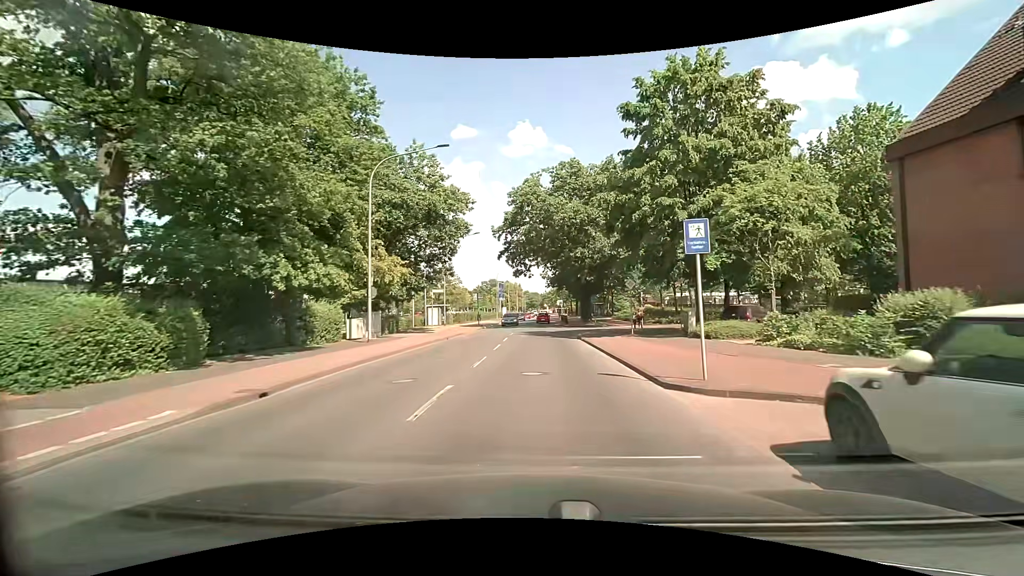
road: tertiary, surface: asphalt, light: Day
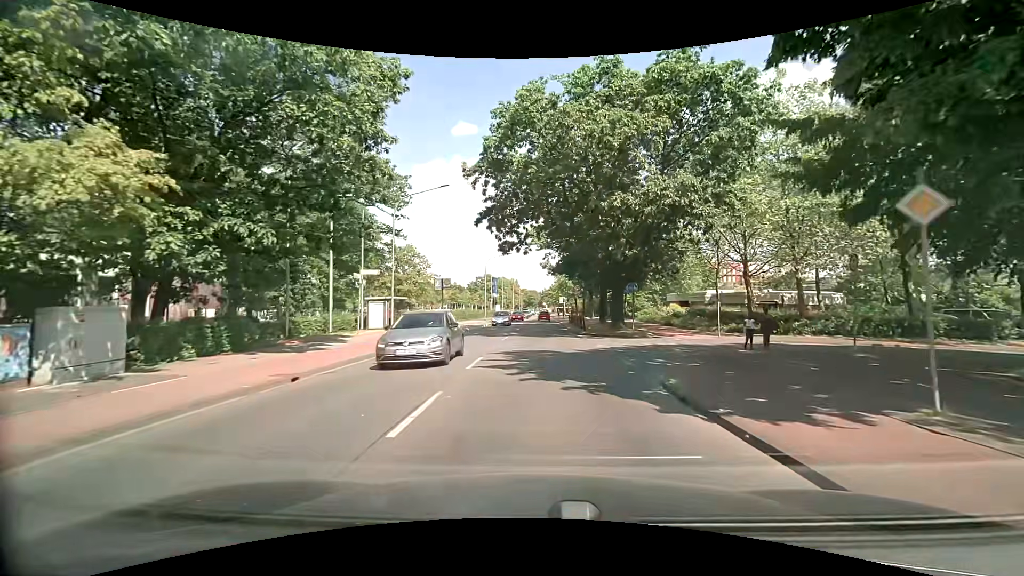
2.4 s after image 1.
(+0.1, +19.1) m; +1°
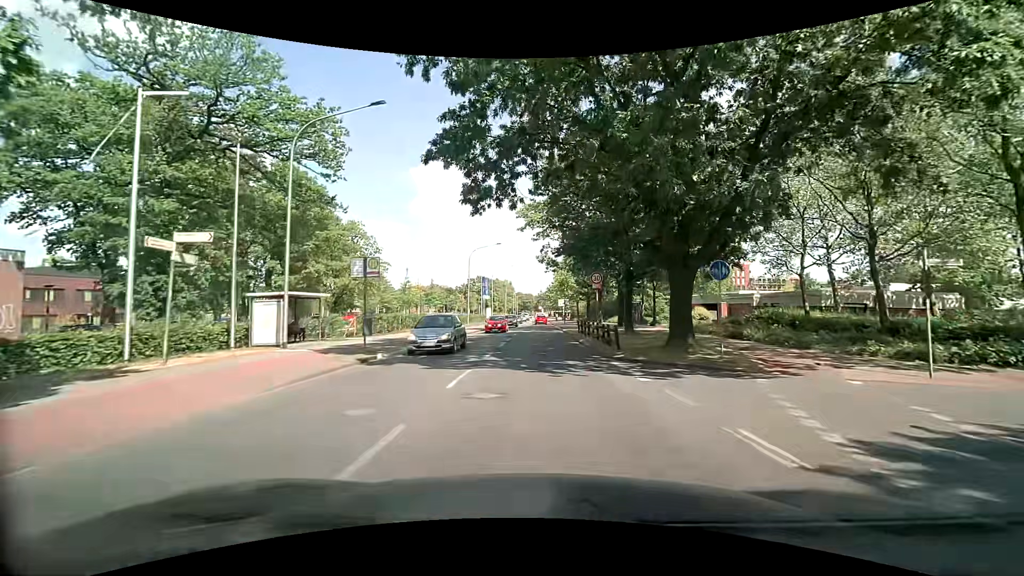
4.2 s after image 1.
(0.0, +14.1) m; 0°
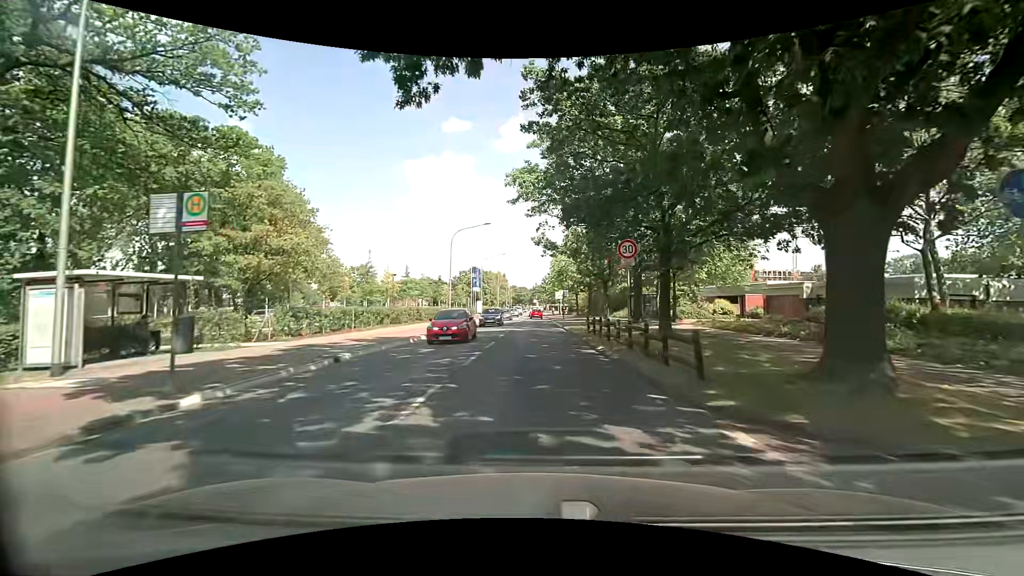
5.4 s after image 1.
(0.0, +9.3) m; +1°
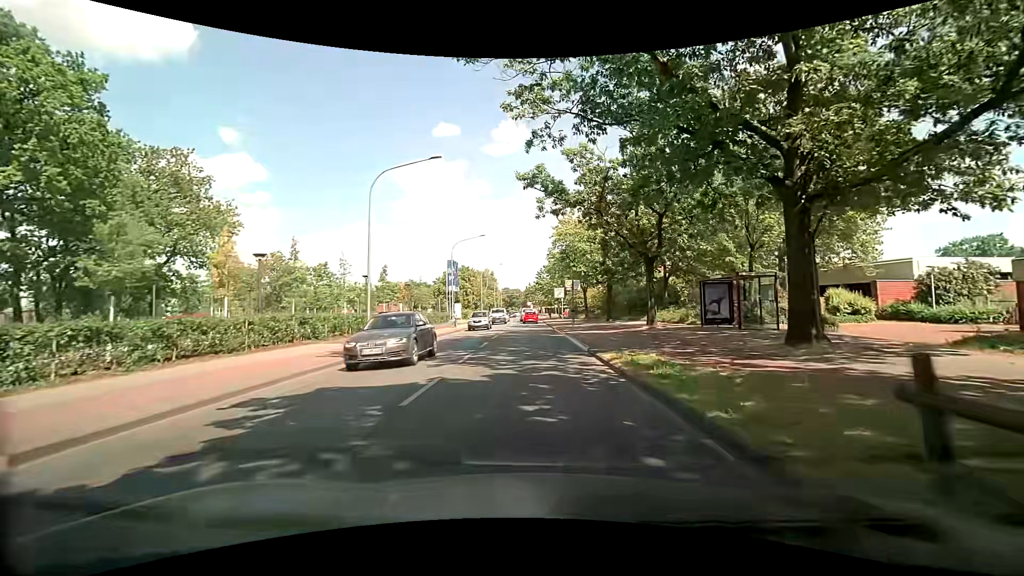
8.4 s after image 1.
(-0.2, +22.4) m; +1°
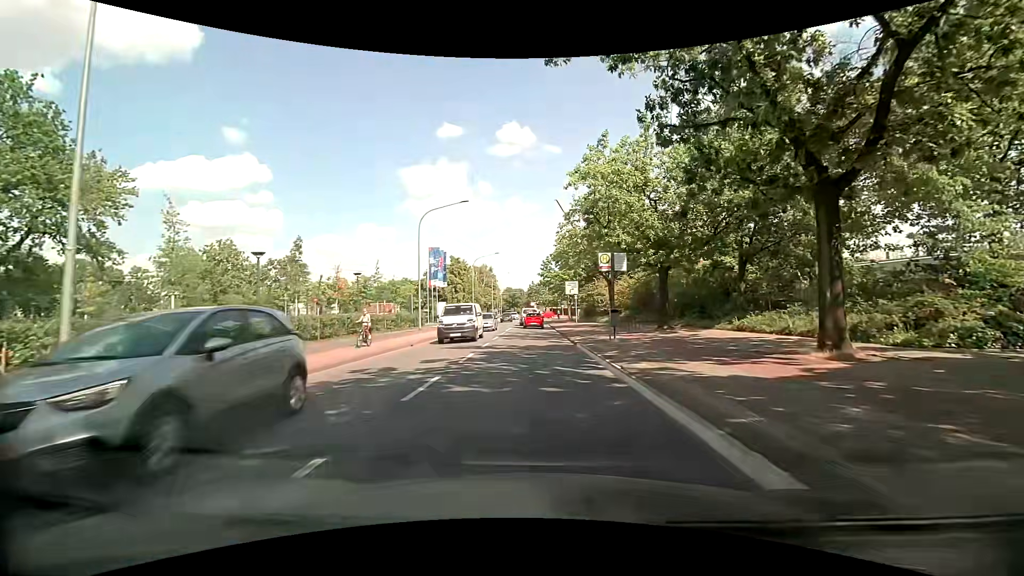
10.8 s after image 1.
(-0.4, +17.3) m; -2°
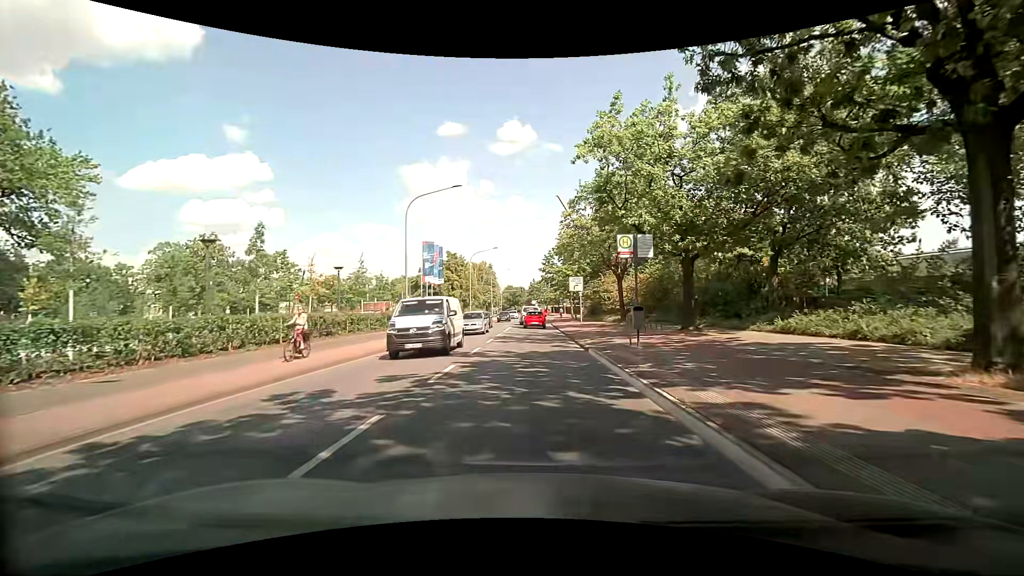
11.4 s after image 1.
(0.0, +4.1) m; 0°
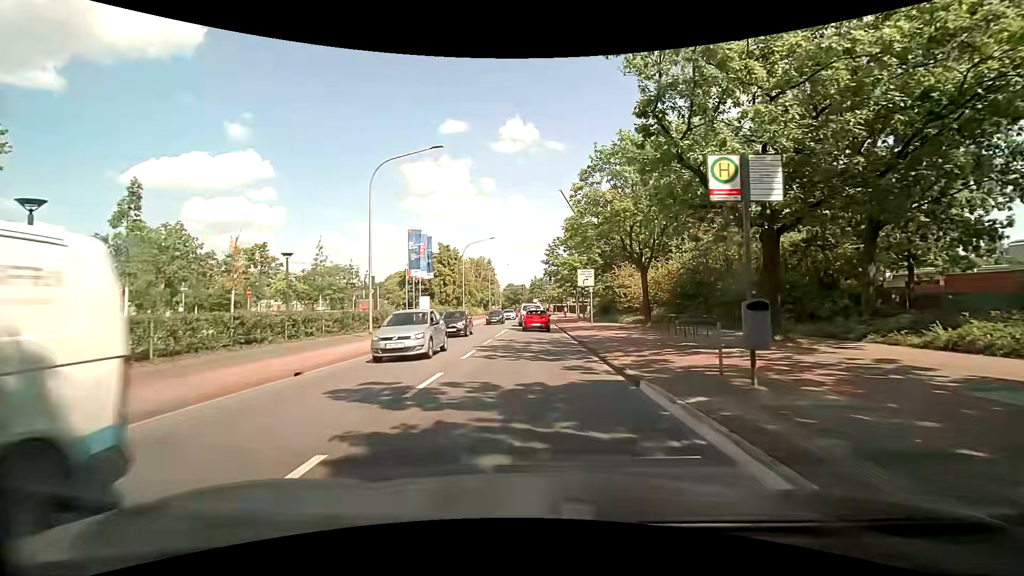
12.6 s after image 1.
(-0.1, +7.7) m; -1°
(0, +10) (0, +20) (+1, +30) (+1, +40) (+1, +50) (+2, +60) (+2, +70) (+3, +80) (+4, +90) (+4, +100) m
